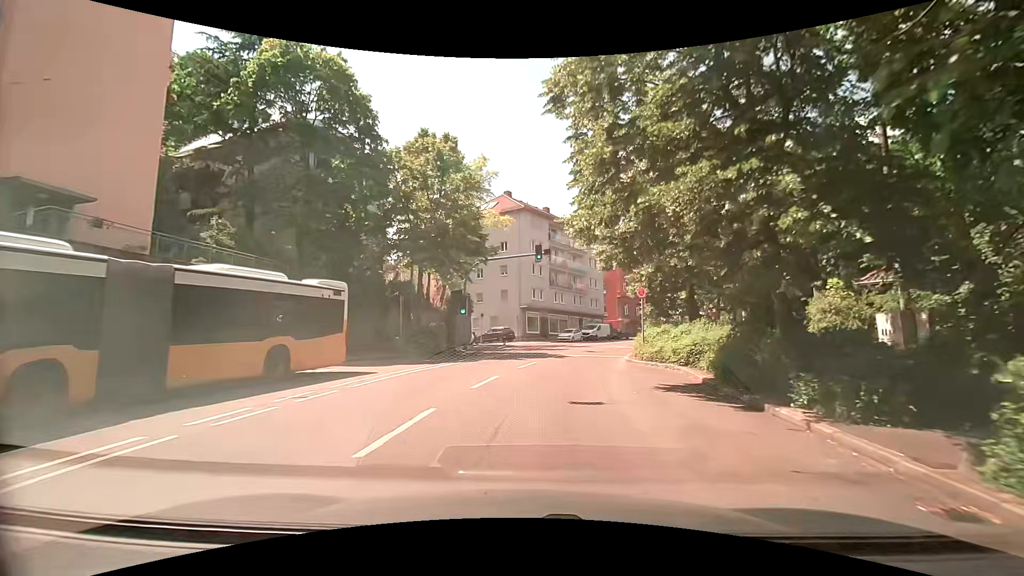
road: secondary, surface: asphalt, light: Day
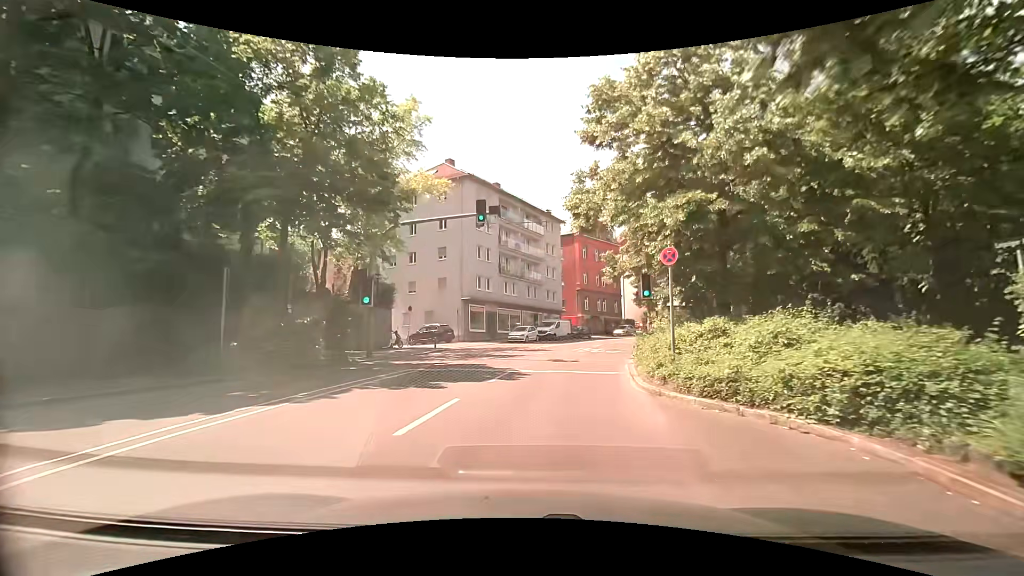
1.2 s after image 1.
(+0.6, +11.0) m; +6°
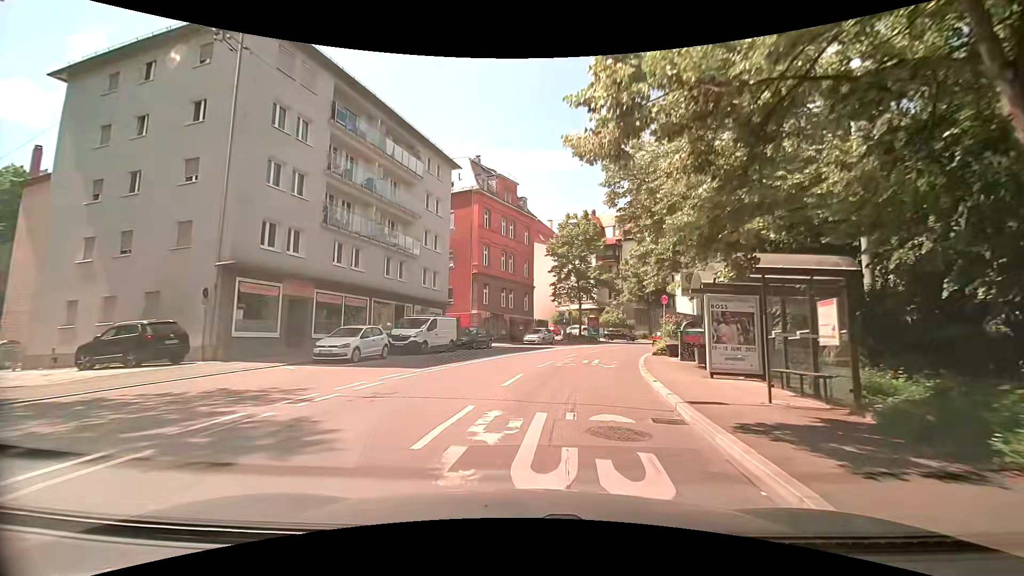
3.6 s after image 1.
(+2.3, +22.2) m; +11°
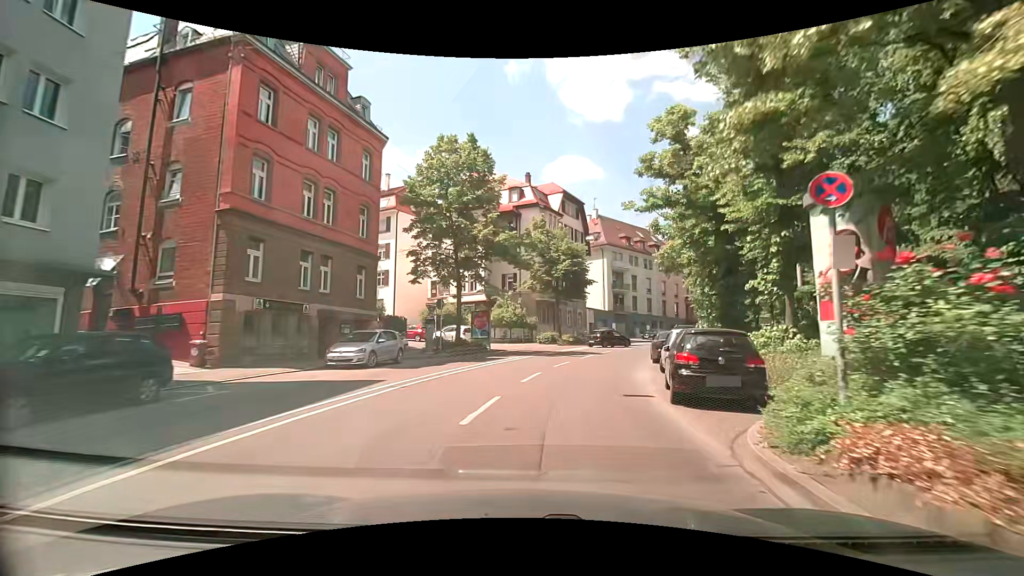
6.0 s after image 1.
(+2.7, +22.2) m; +12°
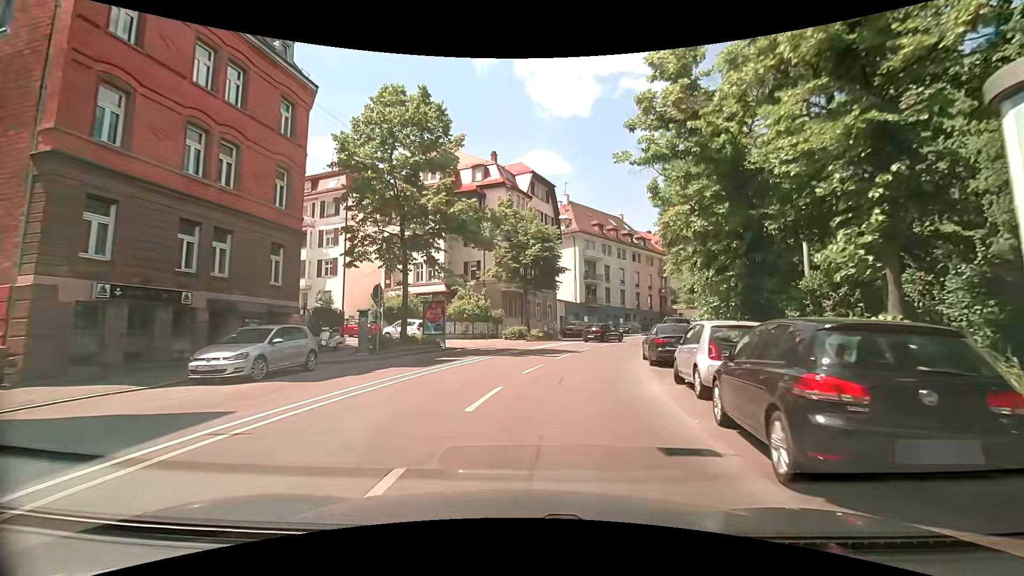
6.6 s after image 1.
(+0.3, +5.5) m; +5°
(+1, +10) (+2, +20) (+5, +30) (+8, +39) (+13, +48) (+18, +56) (+24, +64) (+31, +71) (+39, +78) (+47, +84) m
